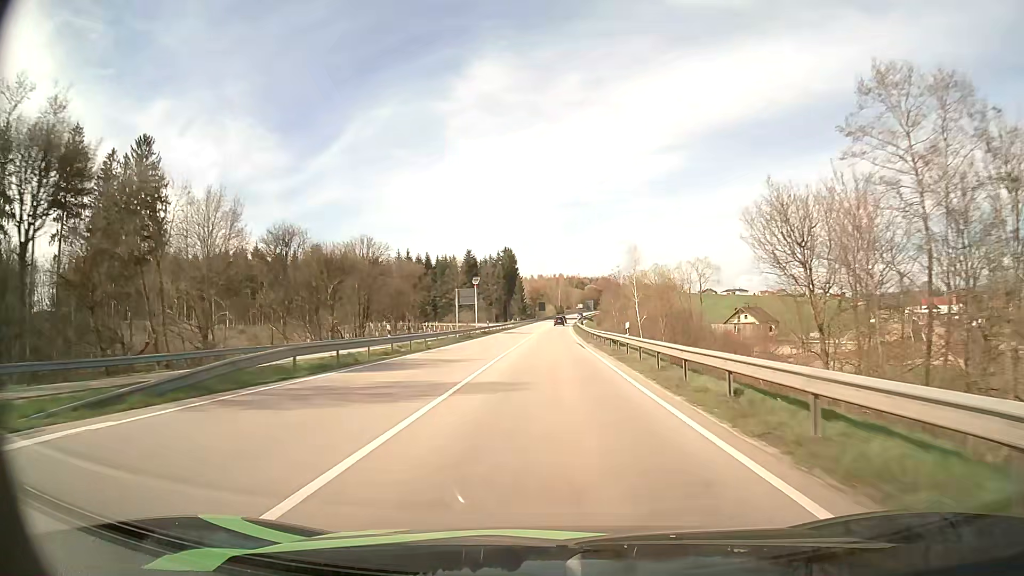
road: primary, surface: asphalt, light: Day
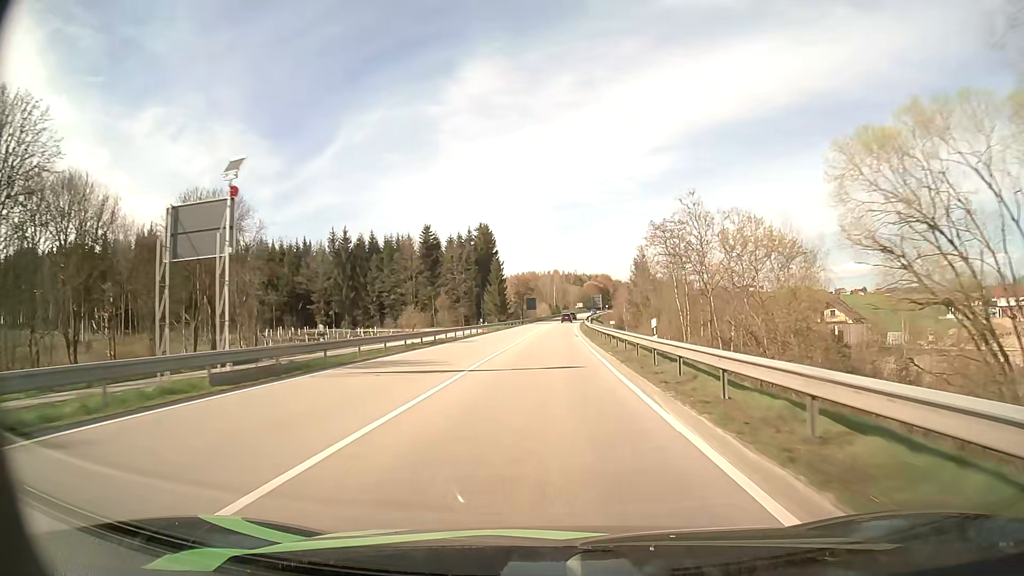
(+0.7, +52.9) m; 0°
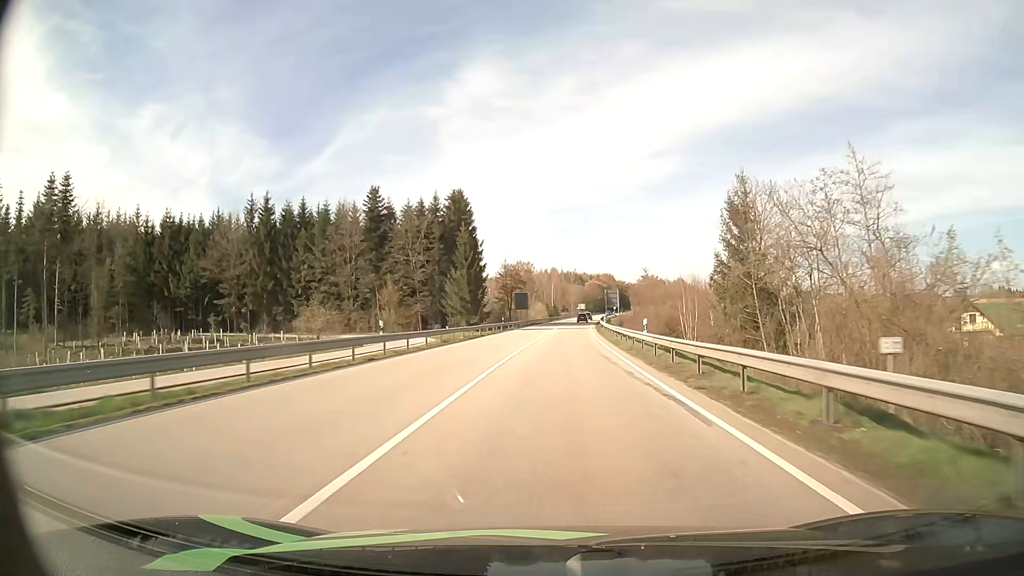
(-0.1, +39.3) m; 0°
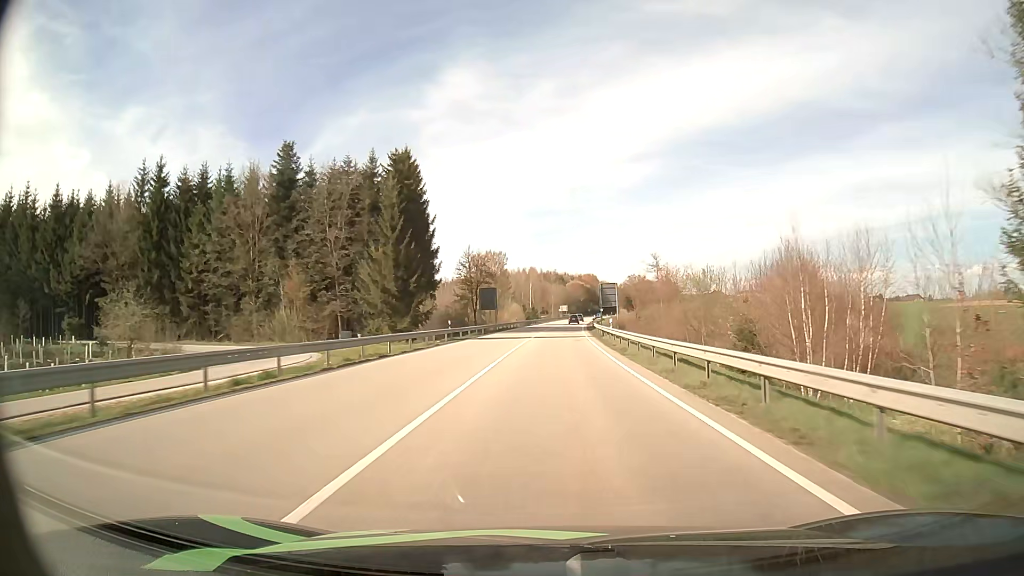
(+0.4, +25.7) m; +2°
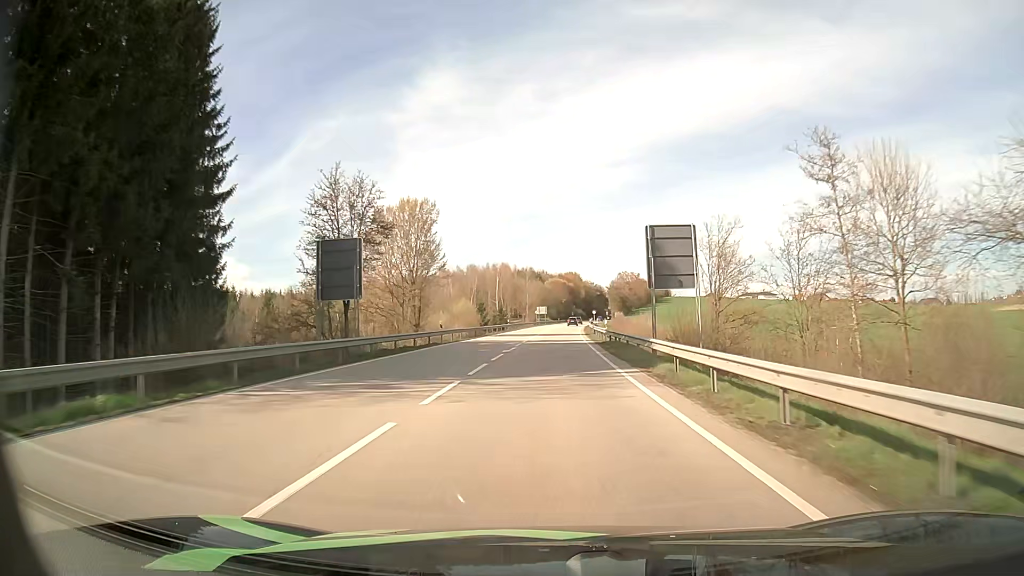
(+0.9, +50.1) m; +2°
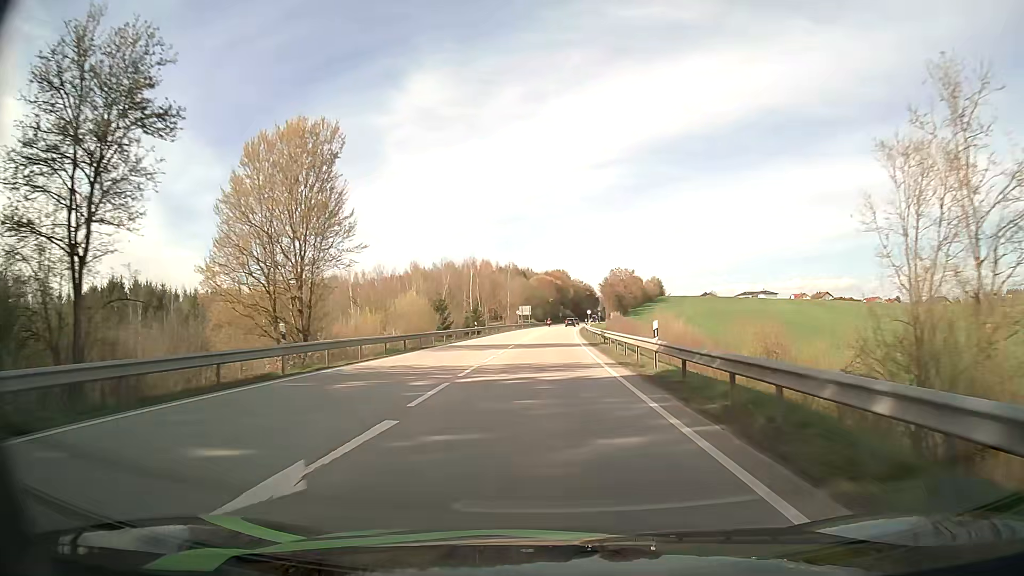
(+0.4, +24.4) m; +1°
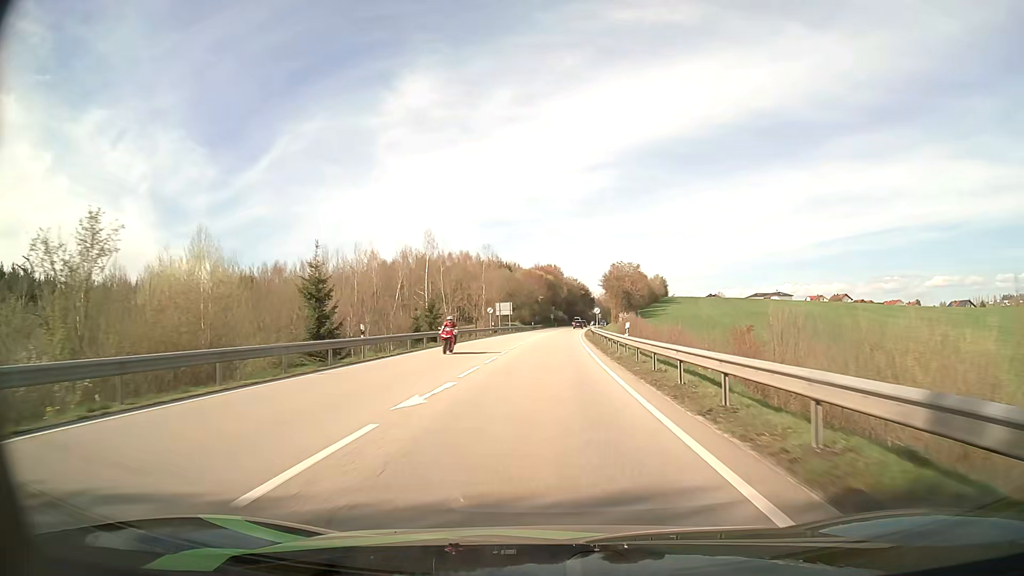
(+0.2, +35.9) m; +1°
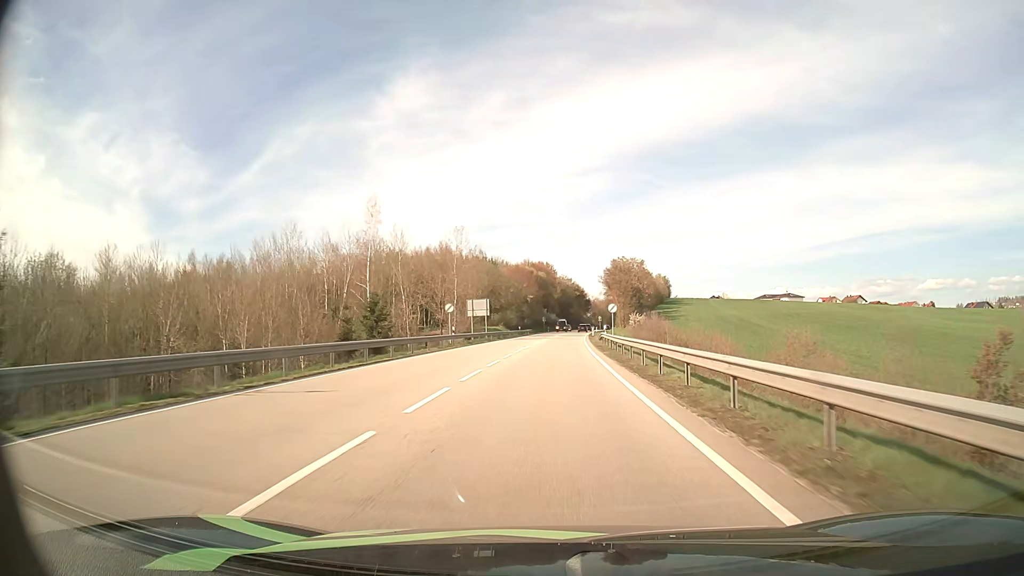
(+0.1, +24.5) m; +1°
(0, +10) (0, +20) (0, +30) (+1, +40) (+1, +50) (+2, +60) (+2, +70) (+3, +80) (+3, +90) (+4, +100) m
